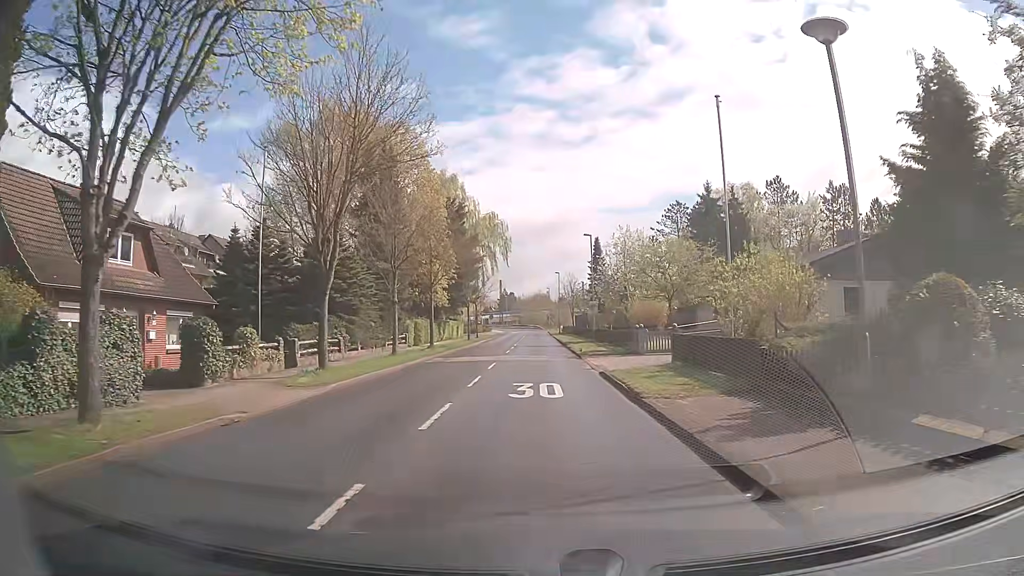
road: tertiary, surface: asphalt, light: Day
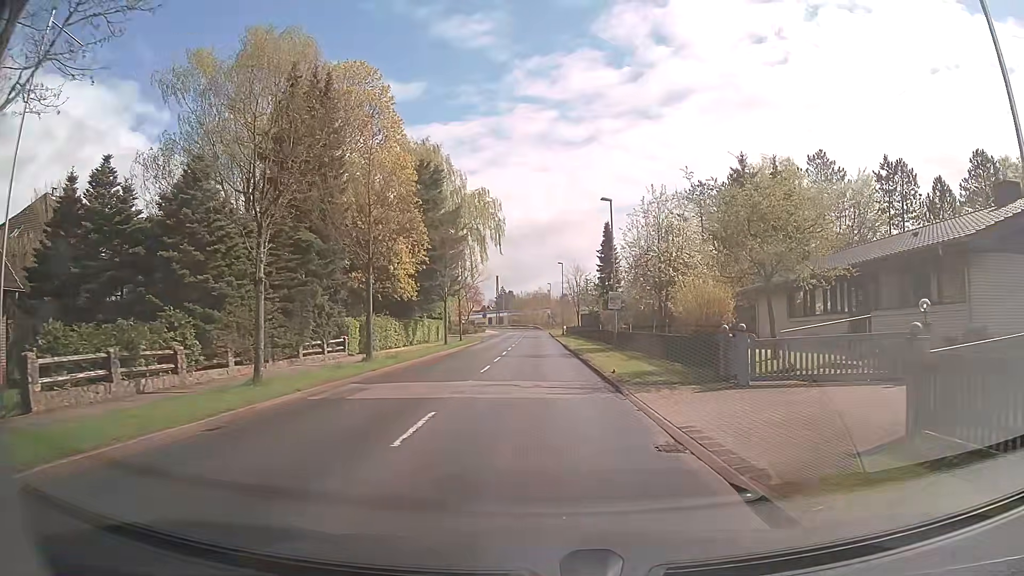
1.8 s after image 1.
(0.0, +13.5) m; -1°
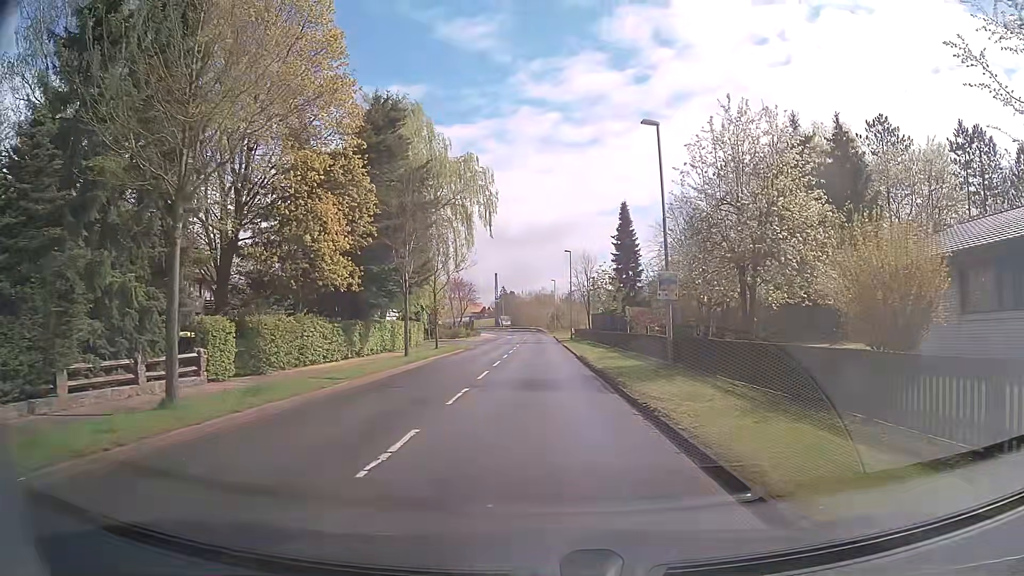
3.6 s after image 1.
(+0.1, +13.4) m; 0°
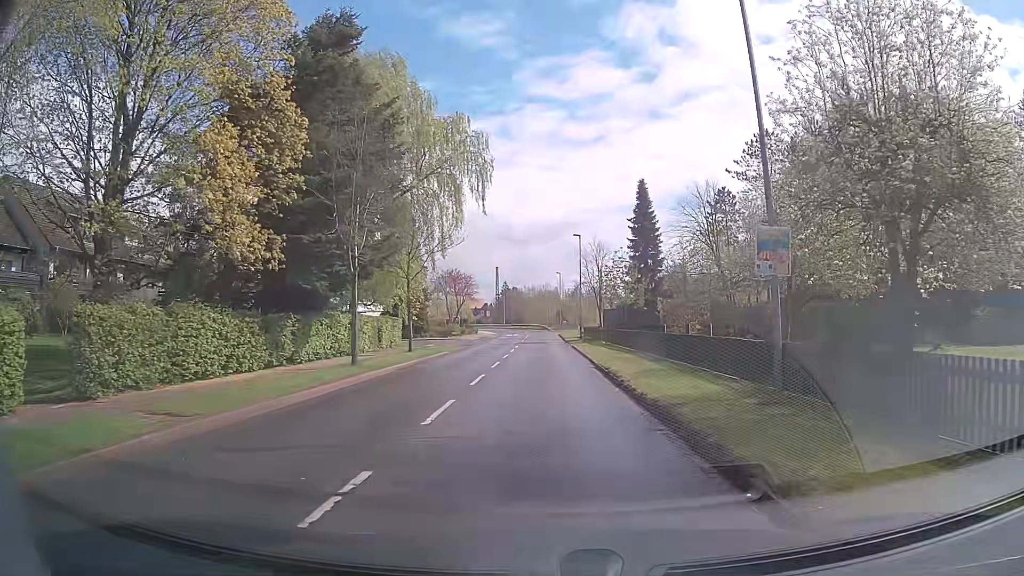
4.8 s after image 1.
(0.0, +8.9) m; 0°
(0, +10) (0, +20) (0, +30) (0, +40) (0, +50) (0, +60) (0, +70) (0, +80) (-1, +90) (-2, +100) m
